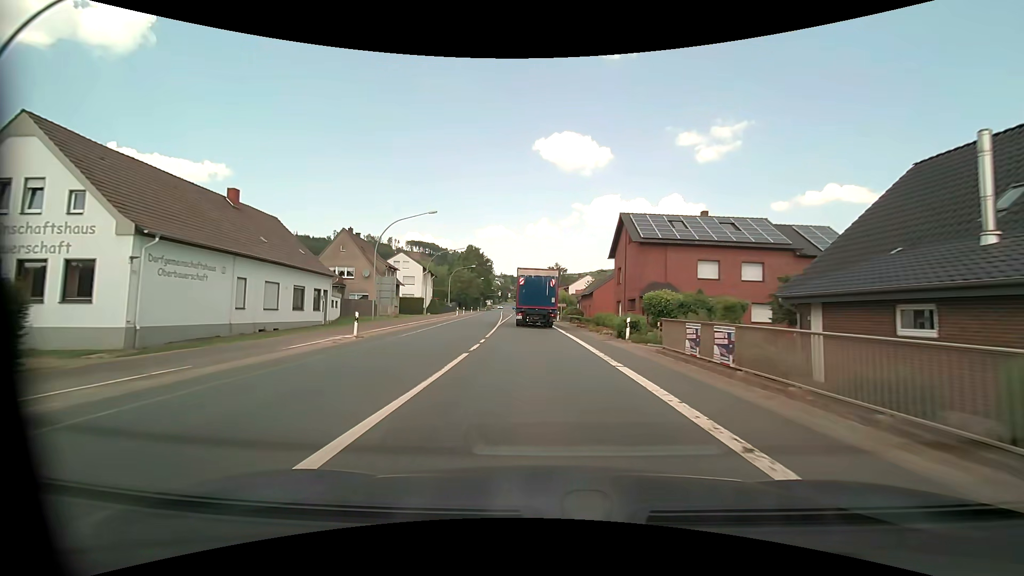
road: primary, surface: asphalt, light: Day
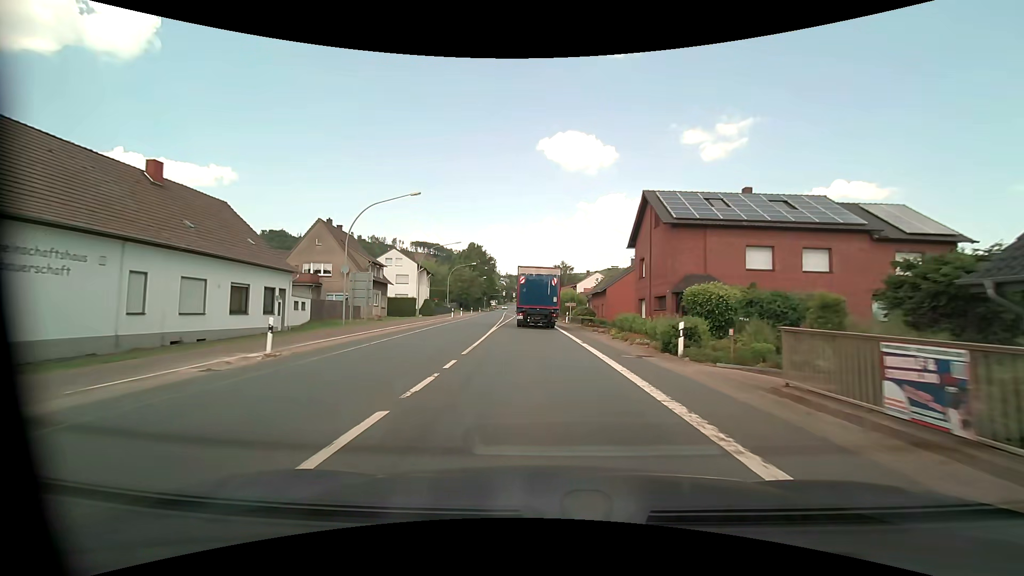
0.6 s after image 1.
(-0.1, +7.8) m; -1°
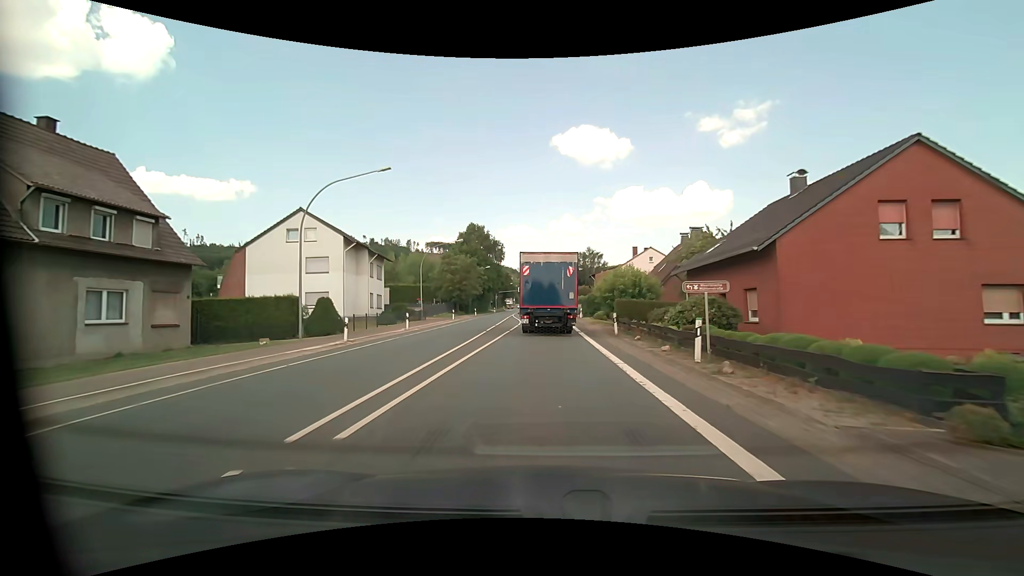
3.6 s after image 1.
(-0.9, +37.0) m; -3°
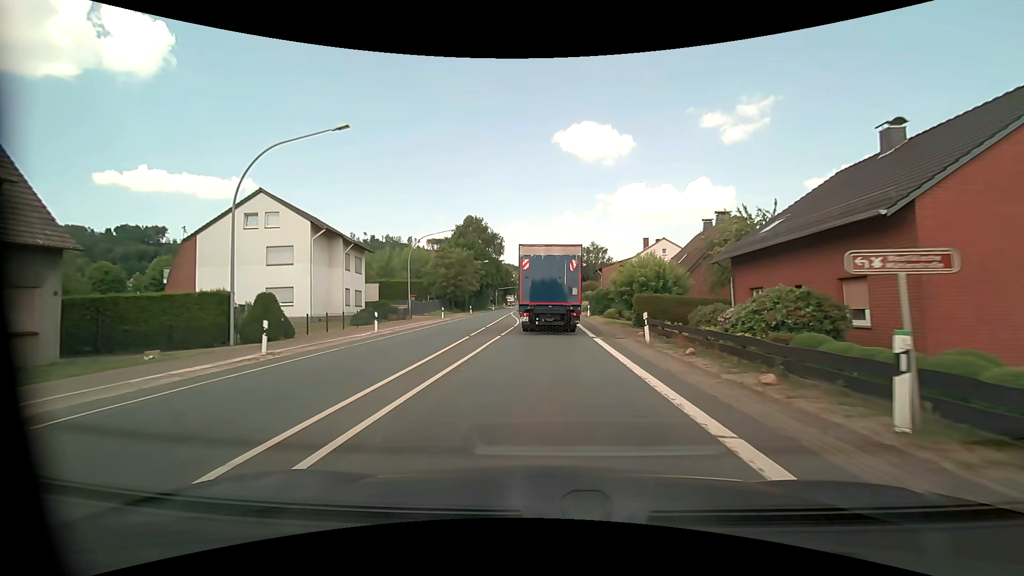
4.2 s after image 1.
(0.0, +6.8) m; 0°
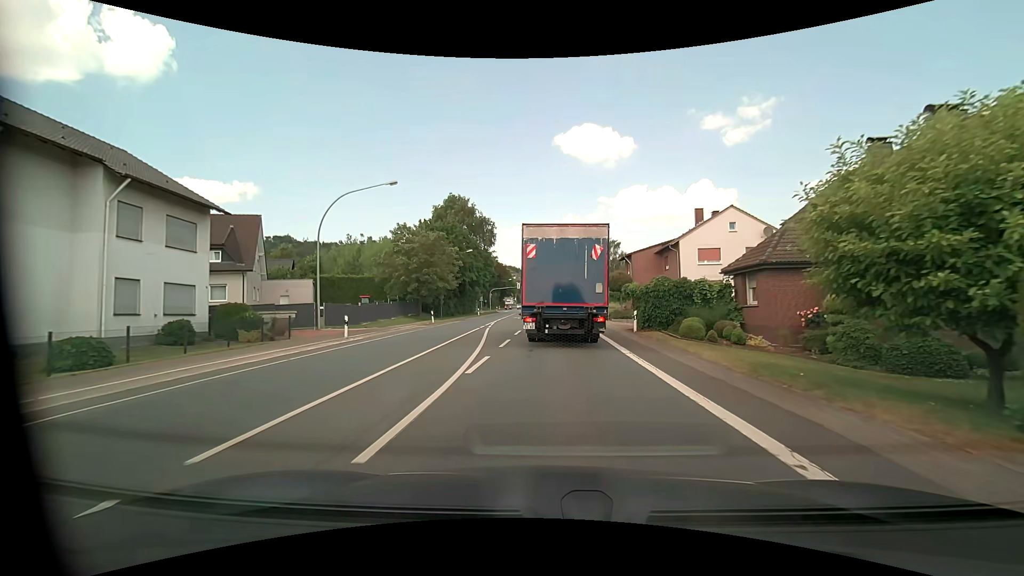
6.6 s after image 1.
(-0.1, +23.7) m; 0°
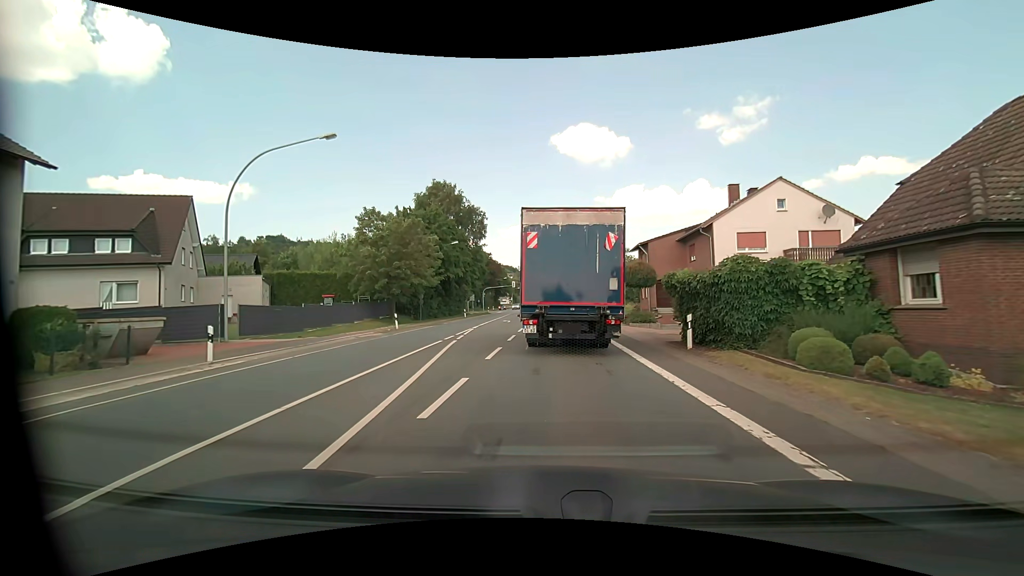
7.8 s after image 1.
(0.0, +9.5) m; 0°
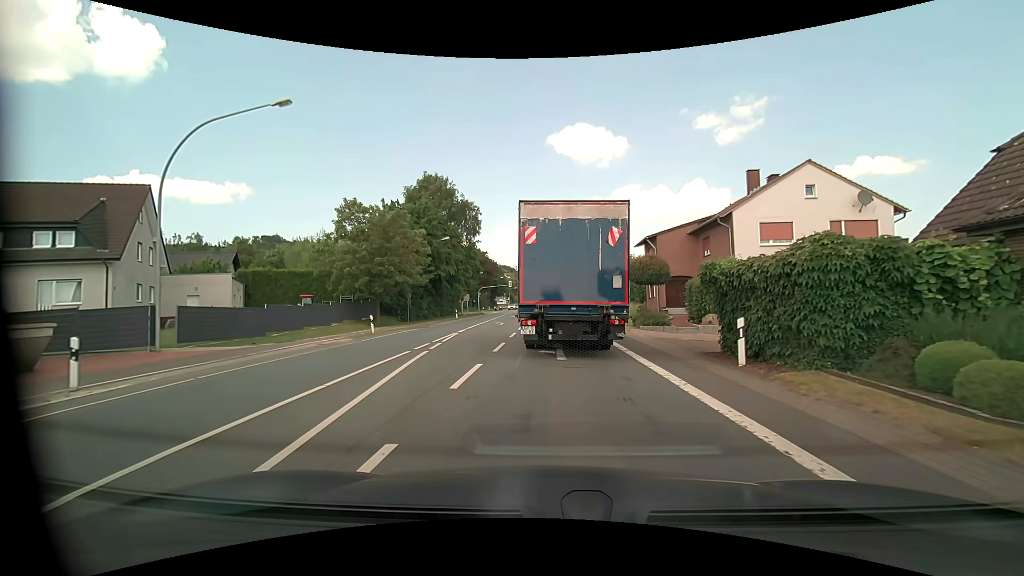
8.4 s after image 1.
(0.0, +4.1) m; +1°
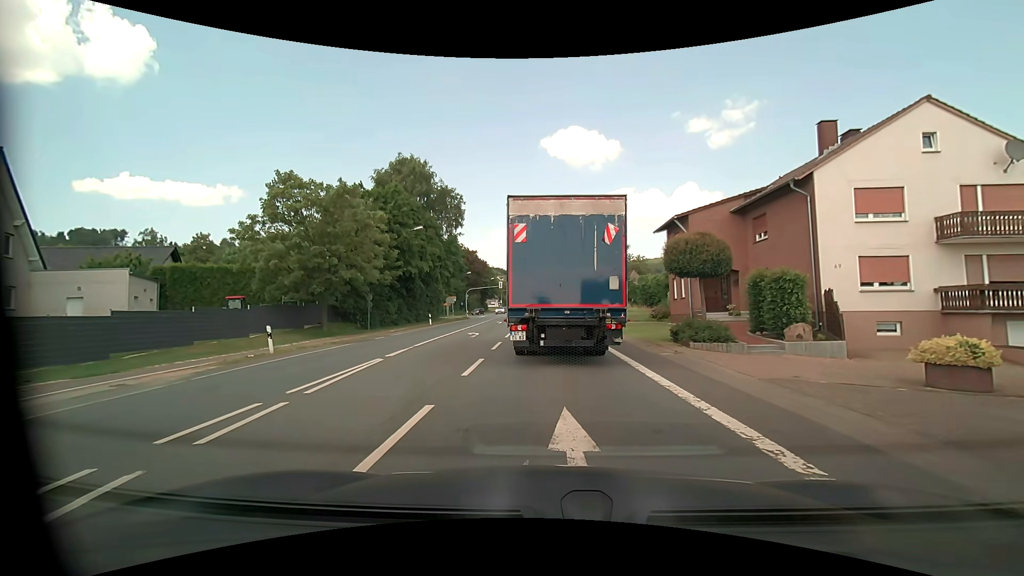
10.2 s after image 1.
(0.0, +9.9) m; 0°
(0, +10) (0, +20) (0, +30) (0, +40) (0, +50) (0, +60) (-1, +70) (-1, +80) (-2, +90) (-2, +100) m
